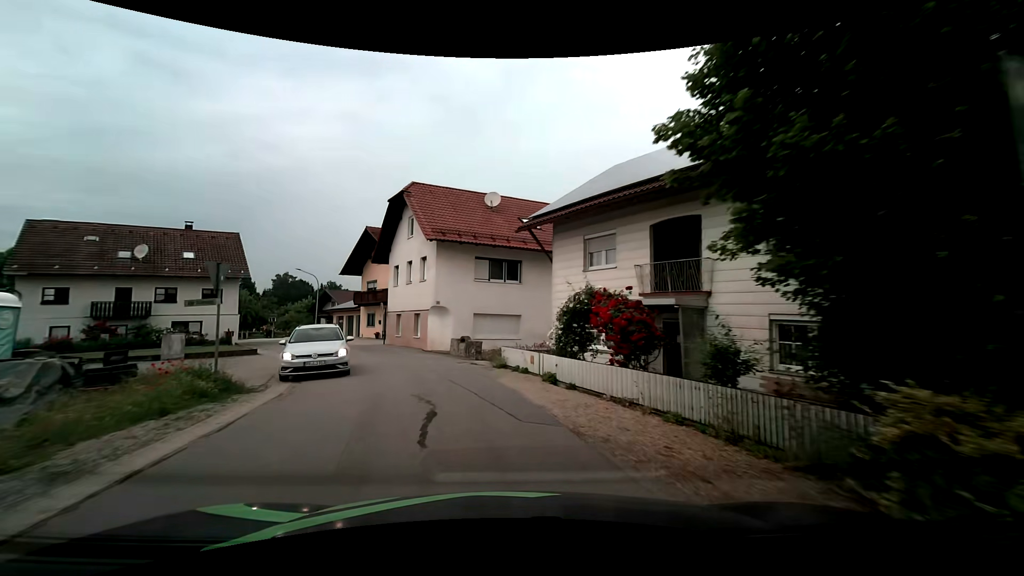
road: tertiary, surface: asphalt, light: Day
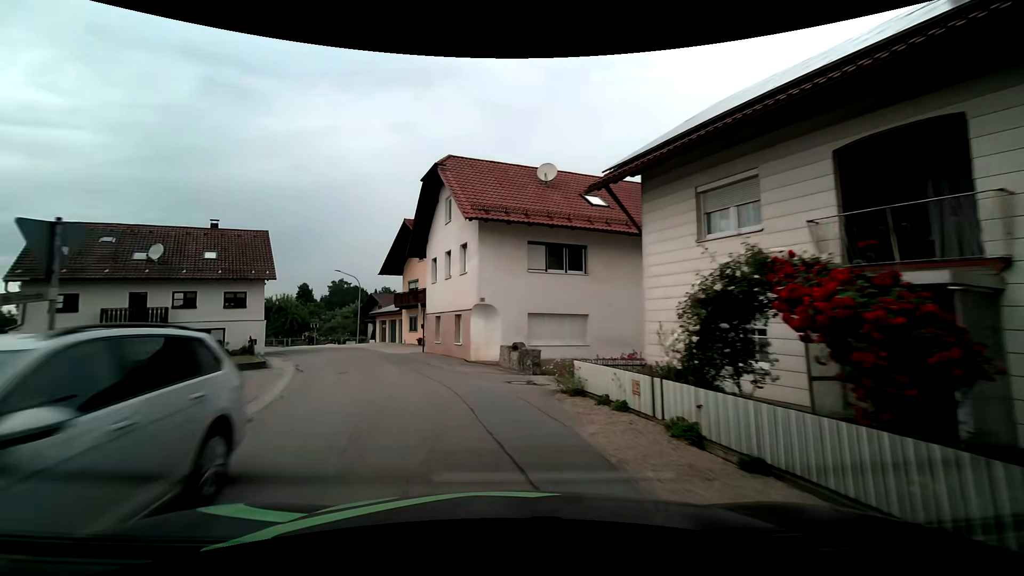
(-0.3, +5.8) m; -7°
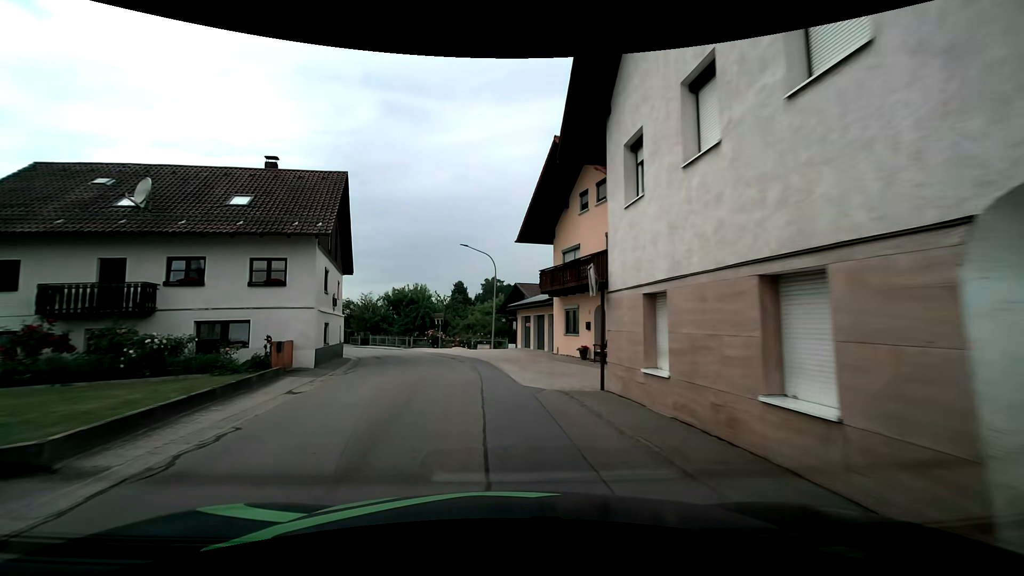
(-2.9, +17.1) m; -17°
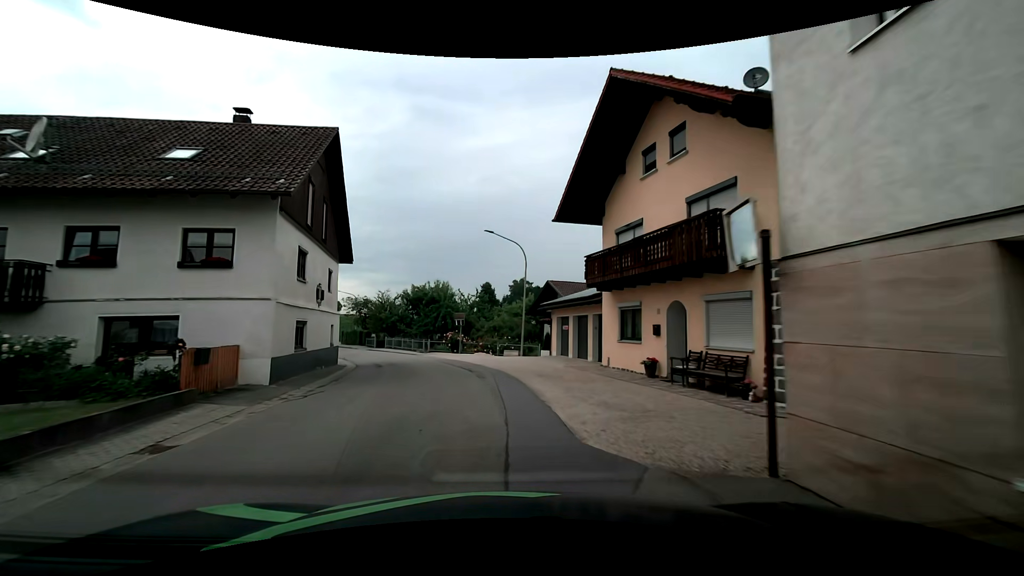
(-0.2, +5.9) m; -4°
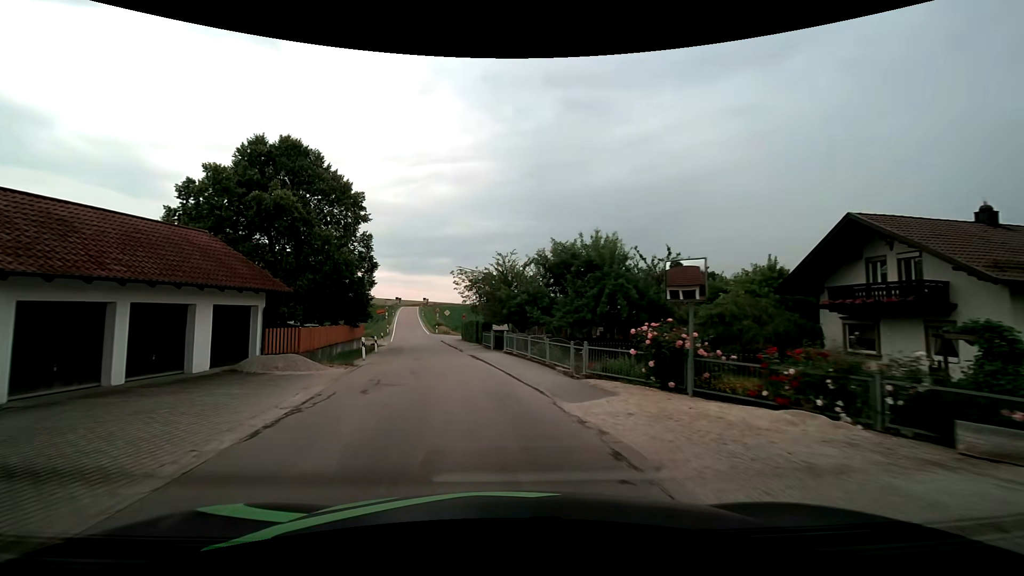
(-3.0, +23.2) m; -15°
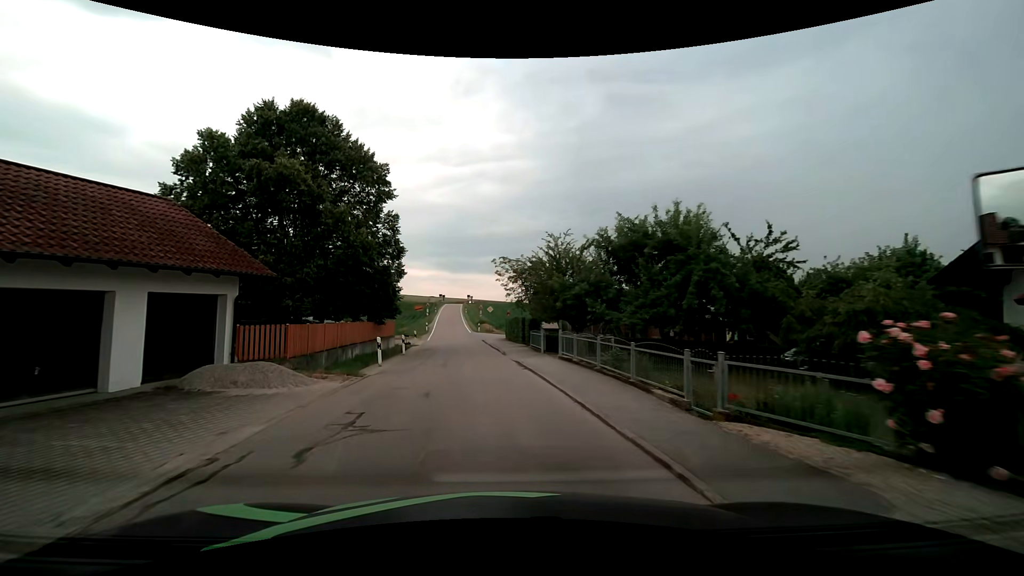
(-0.4, +5.7) m; -7°
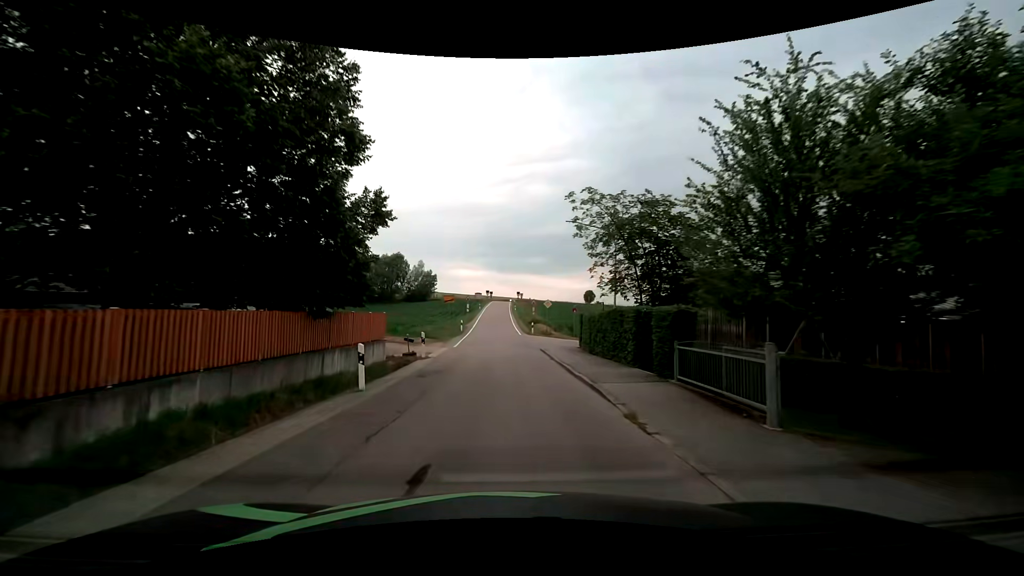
(-1.1, +16.2) m; -6°
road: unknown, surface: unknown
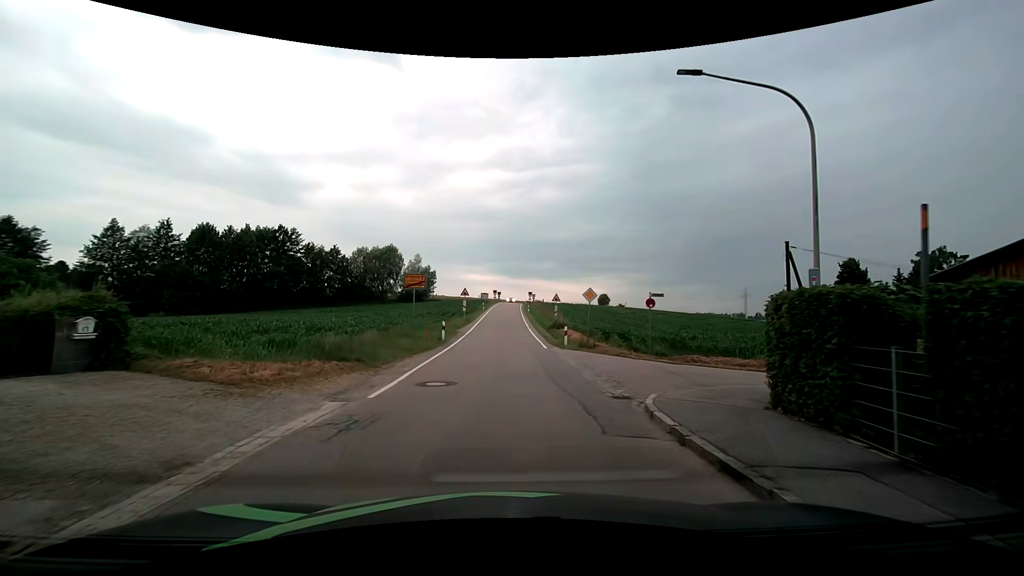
(-0.1, +18.1) m; -1°
(+1, +10) (+7, +17) (+17, +18) (+27, +18) (+37, +18) (+47, +18) (+57, +18) (+67, +18) (+77, +19) (+87, +20) m
